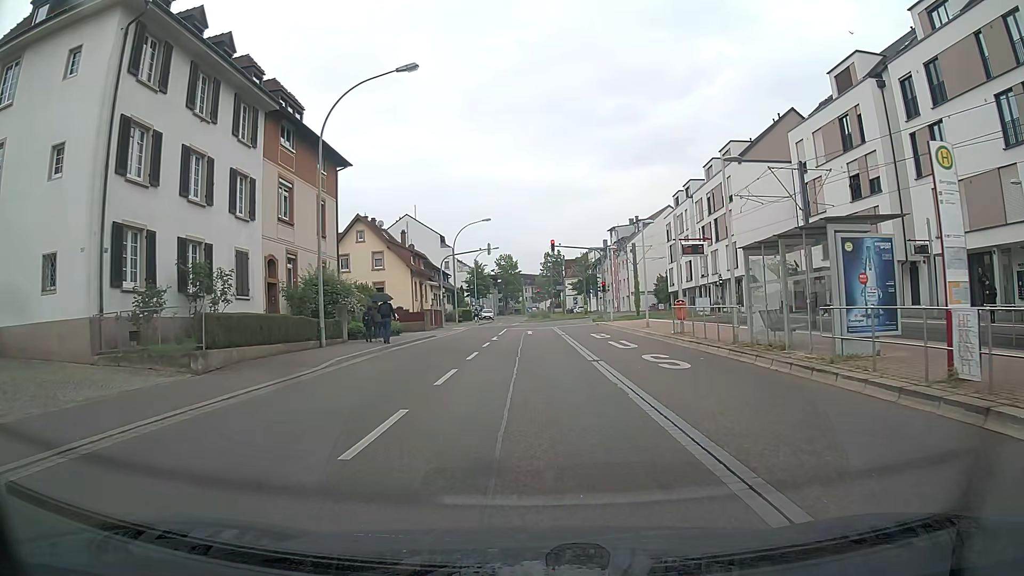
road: tertiary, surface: asphalt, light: Day
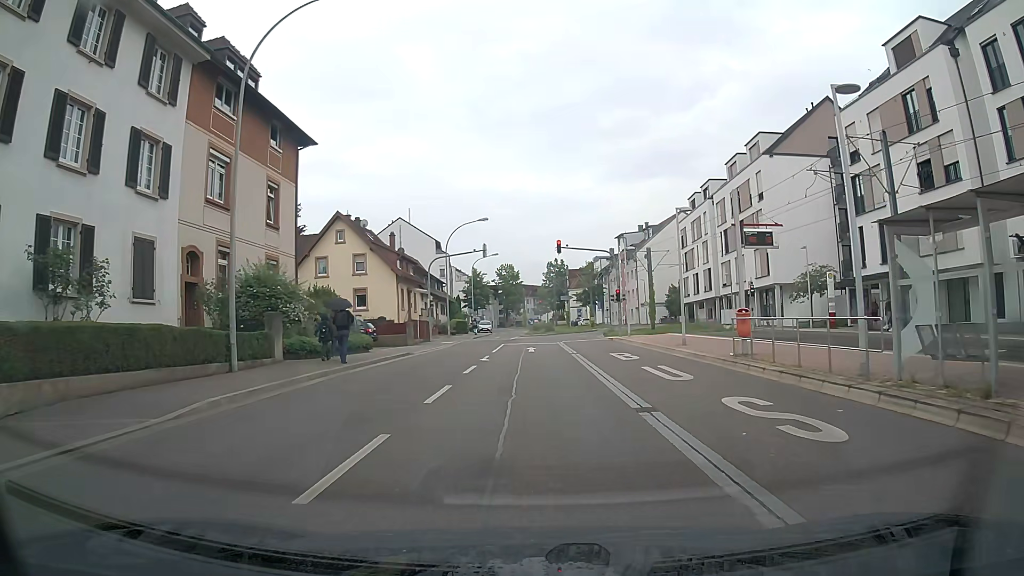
(0.0, +7.4) m; 0°
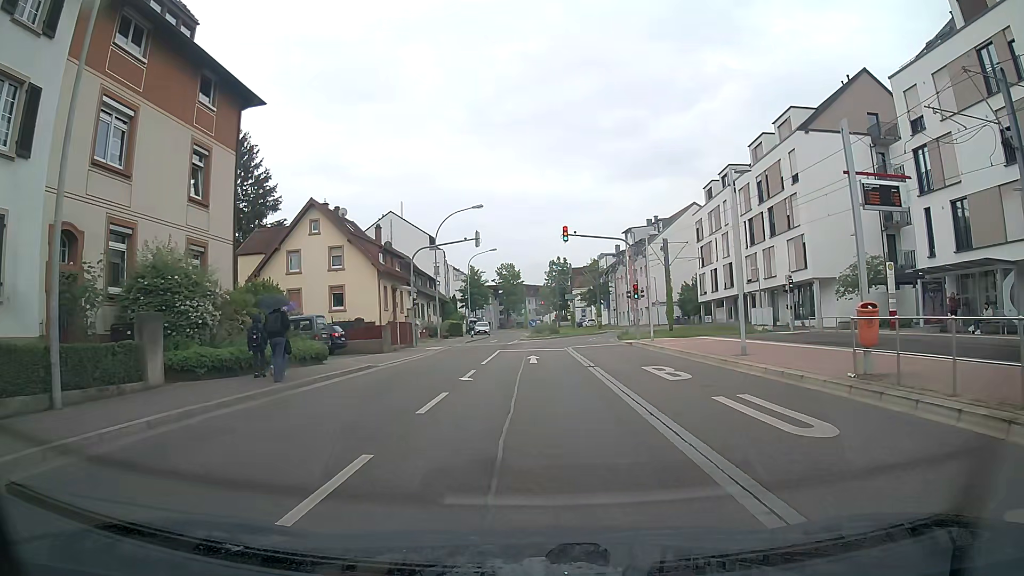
(0.0, +7.0) m; 0°
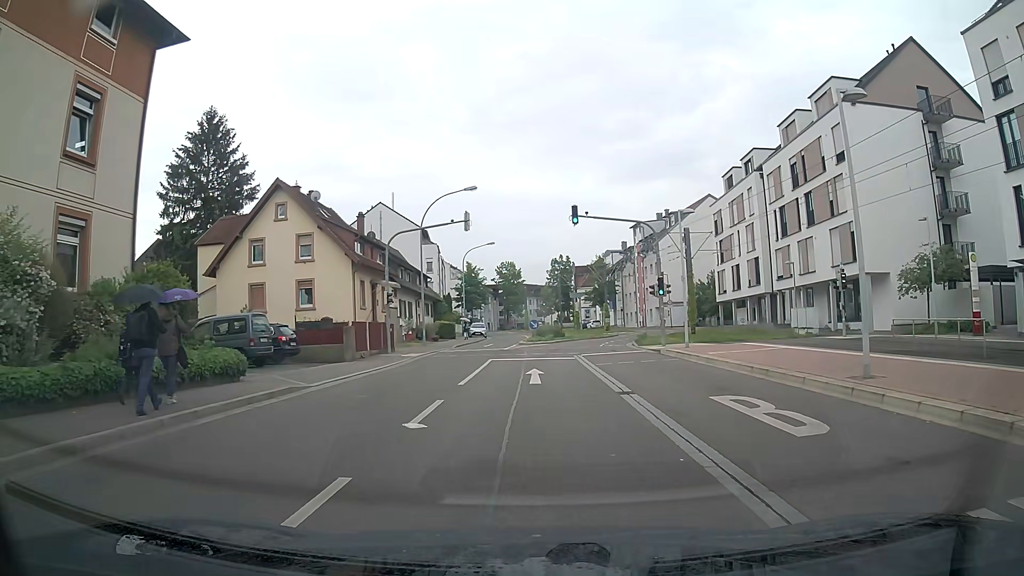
(0.0, +7.1) m; 0°
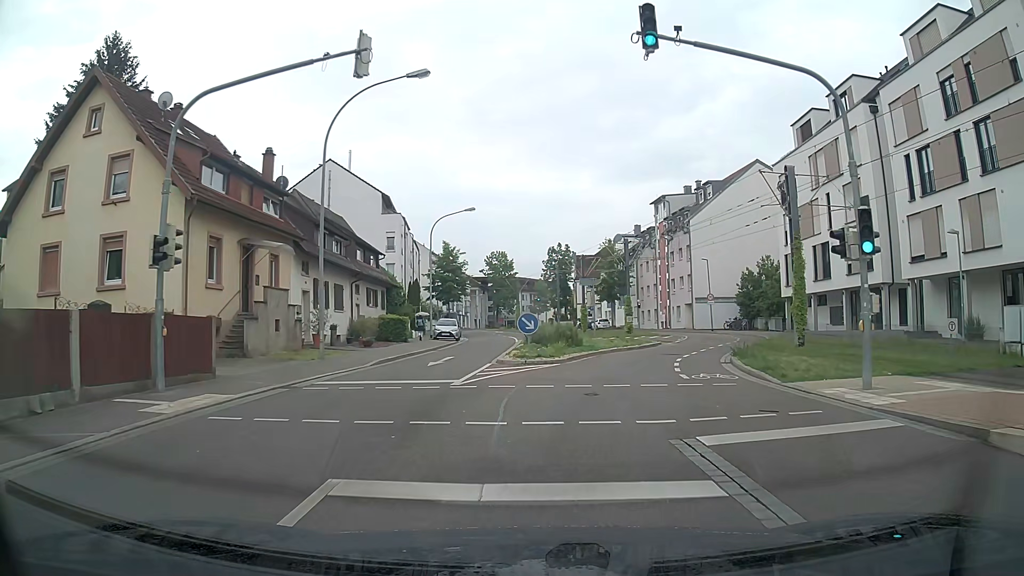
(0.0, +19.9) m; +1°
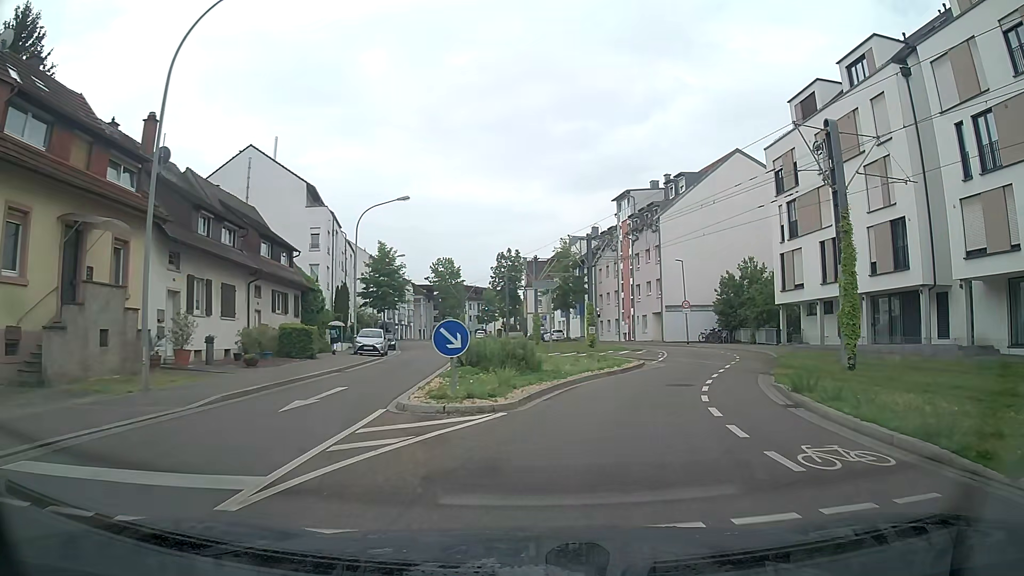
(+0.2, +8.4) m; +4°
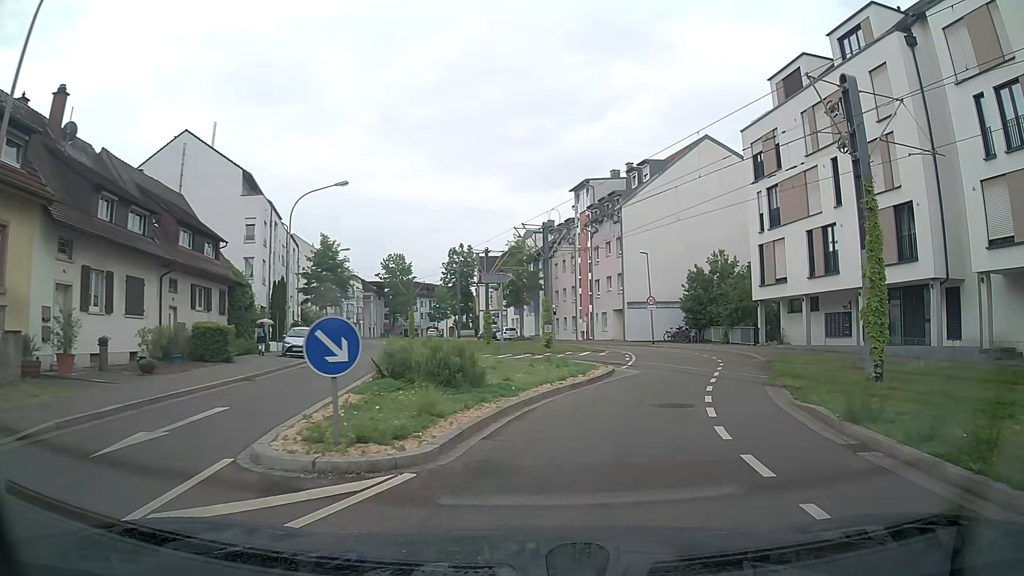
(+0.1, +4.2) m; +3°
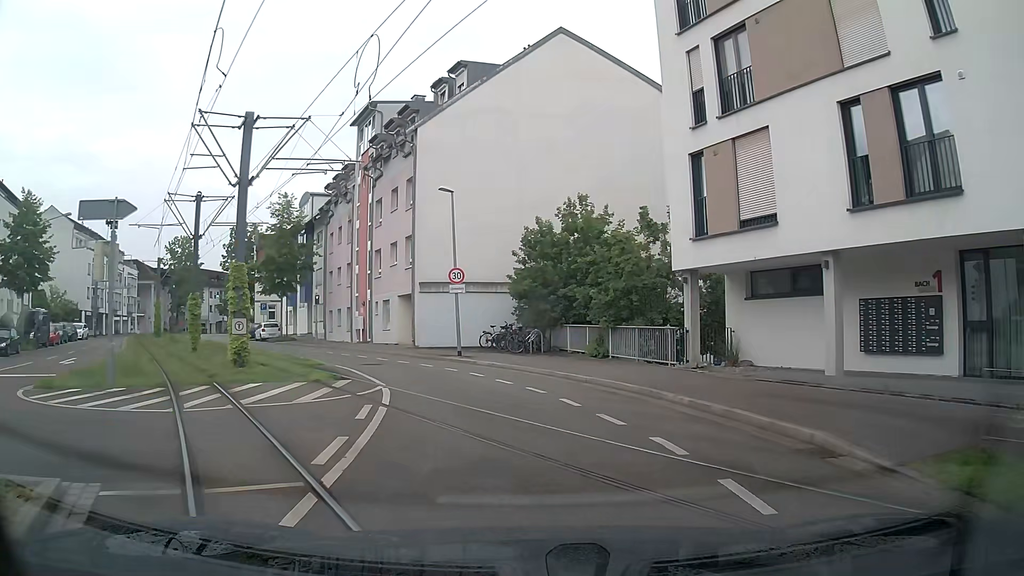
(+3.6, +19.8) m; +14°
(-1, +10) (-3, +20) (-8, +28) (-14, +37) (-19, +45) (-25, +53) (-30, +62) (-35, +70) (-40, +79) (-43, +88) m
